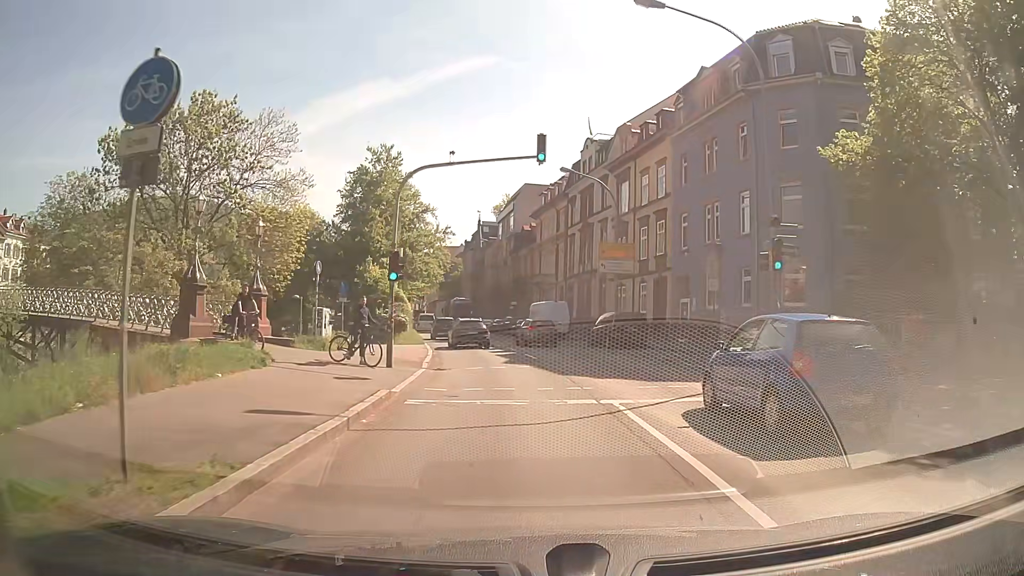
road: primary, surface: asphalt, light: Day
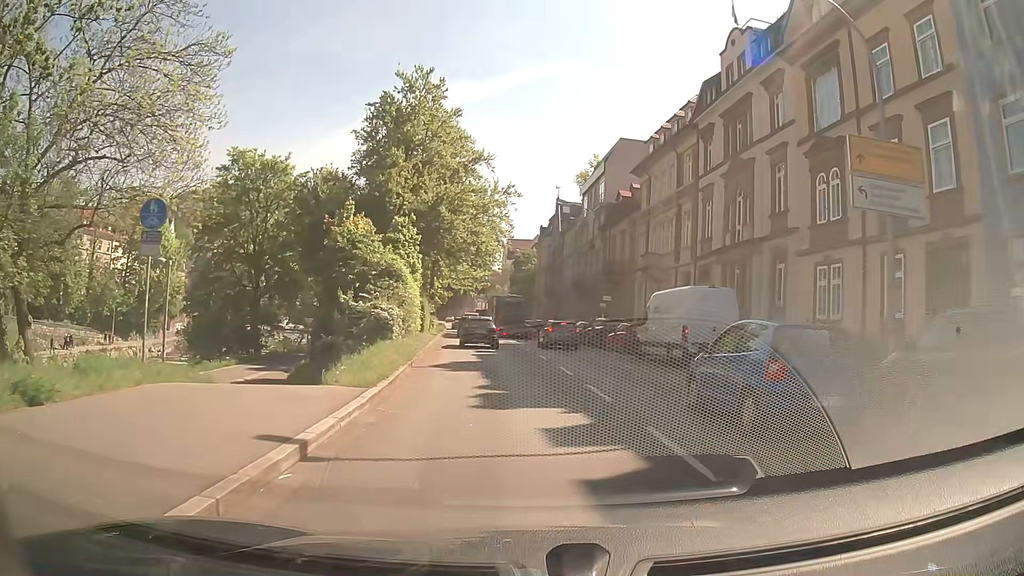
(-1.0, +24.1) m; -5°
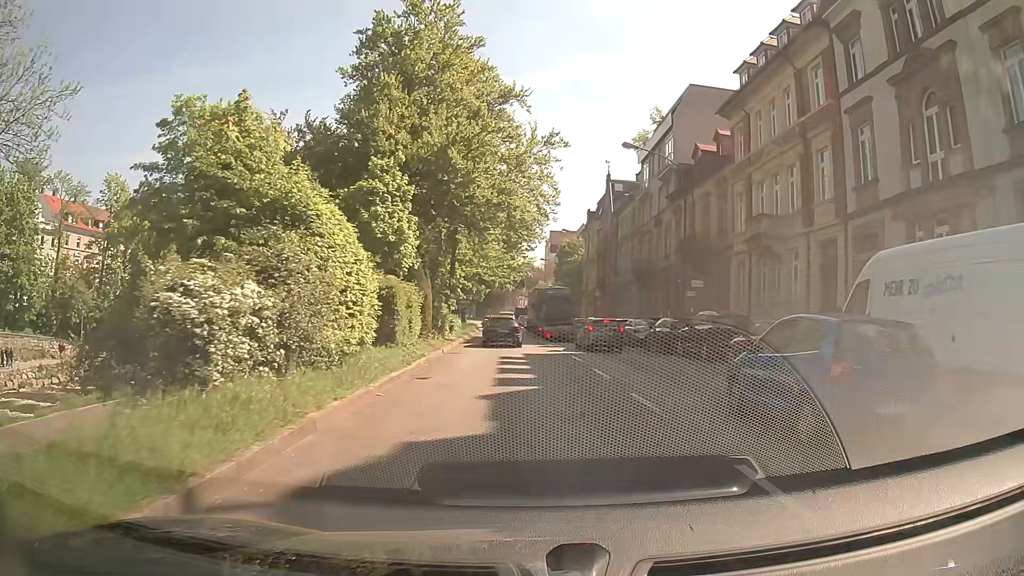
(-0.6, +14.4) m; -4°
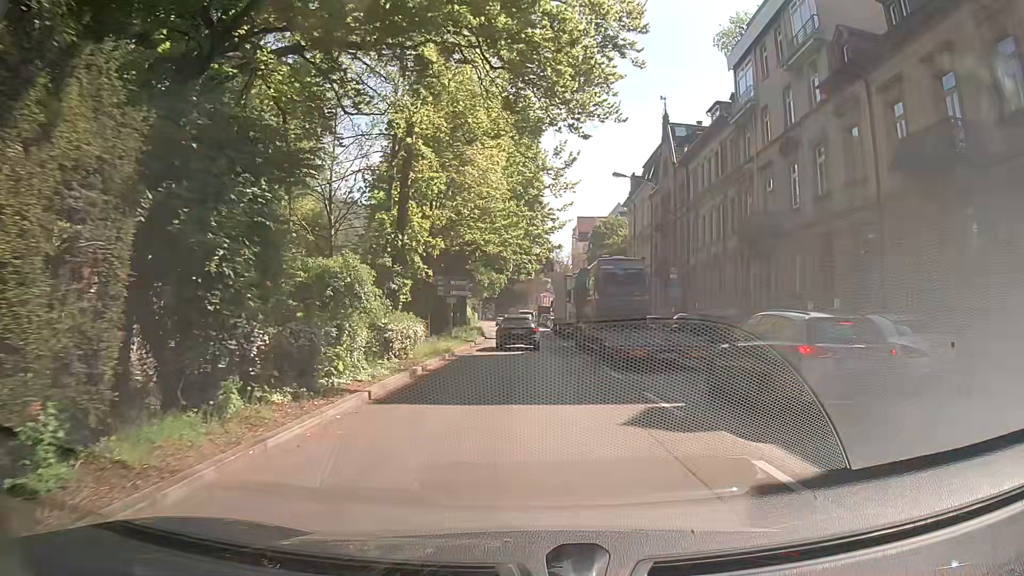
(-0.4, +24.0) m; -1°
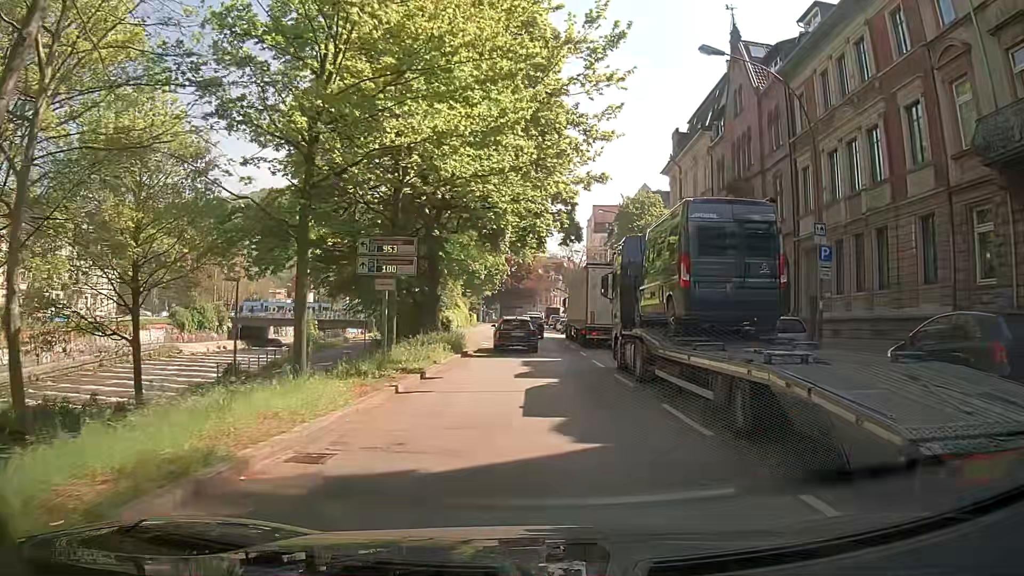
(-0.3, +19.3) m; 0°
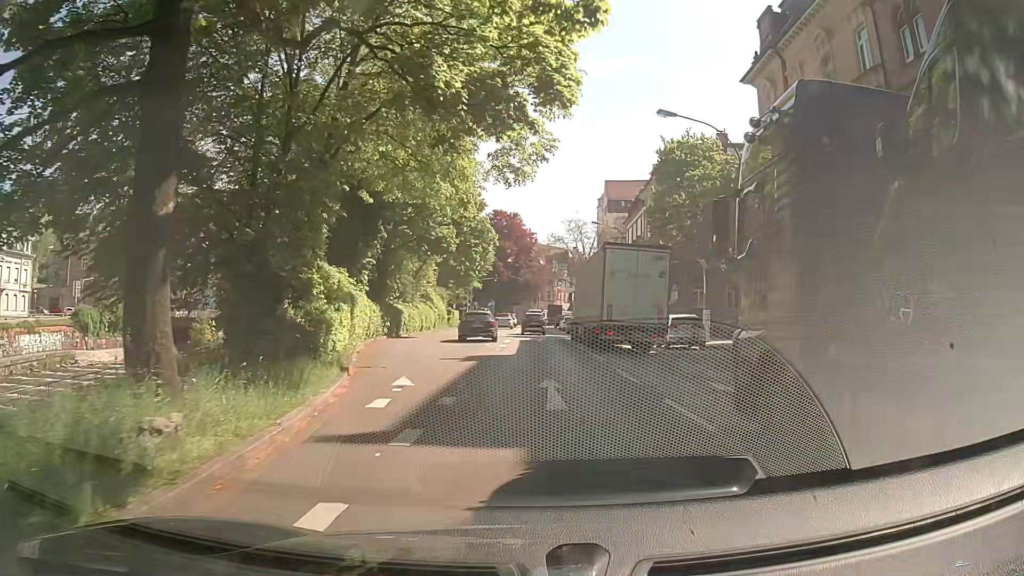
(-0.4, +24.1) m; 0°
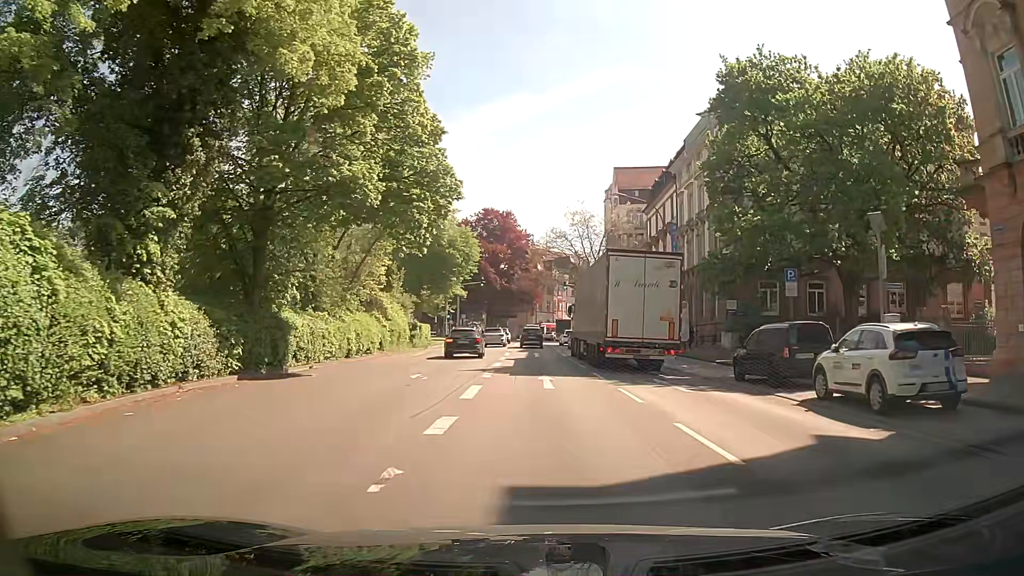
(-0.2, +19.2) m; -2°
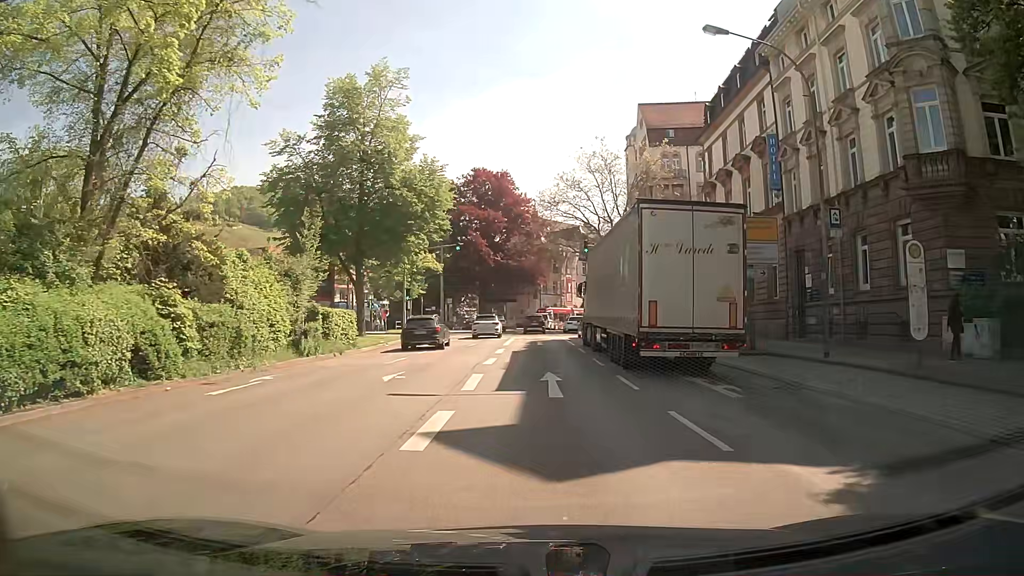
(+0.7, +23.9) m; +2°
(0, +10) (0, +20) (0, +30) (0, +40) (0, +50) (0, +60) (0, +70) (0, +80) (+3, +90) (+8, +98) m
